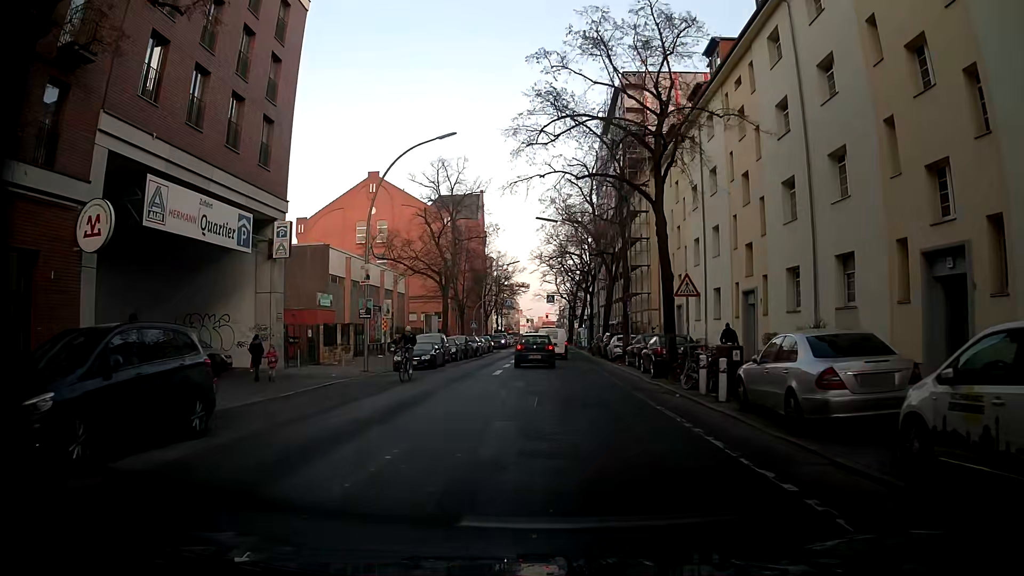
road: tertiary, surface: asphalt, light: Day
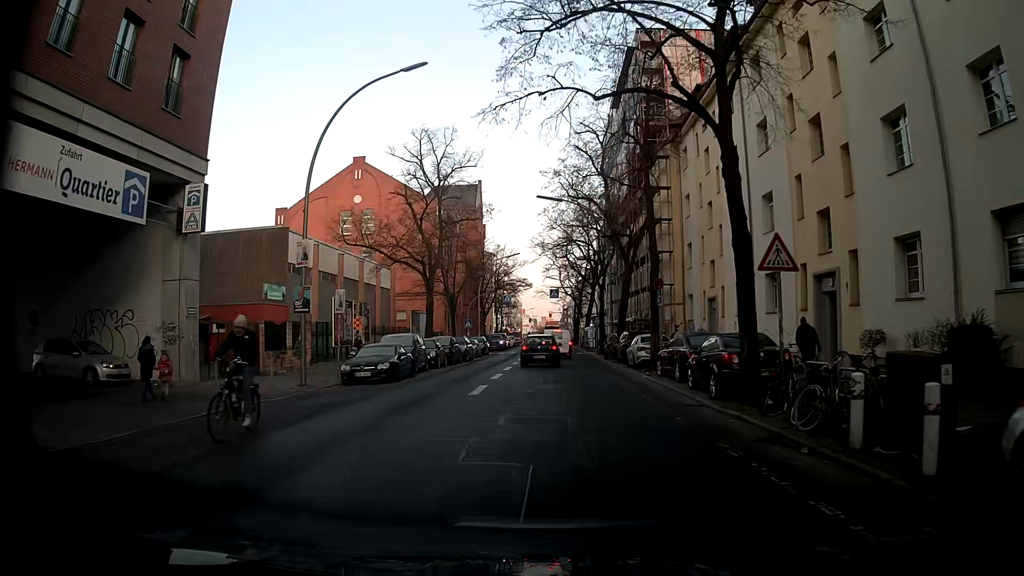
(0.0, +8.1) m; -1°
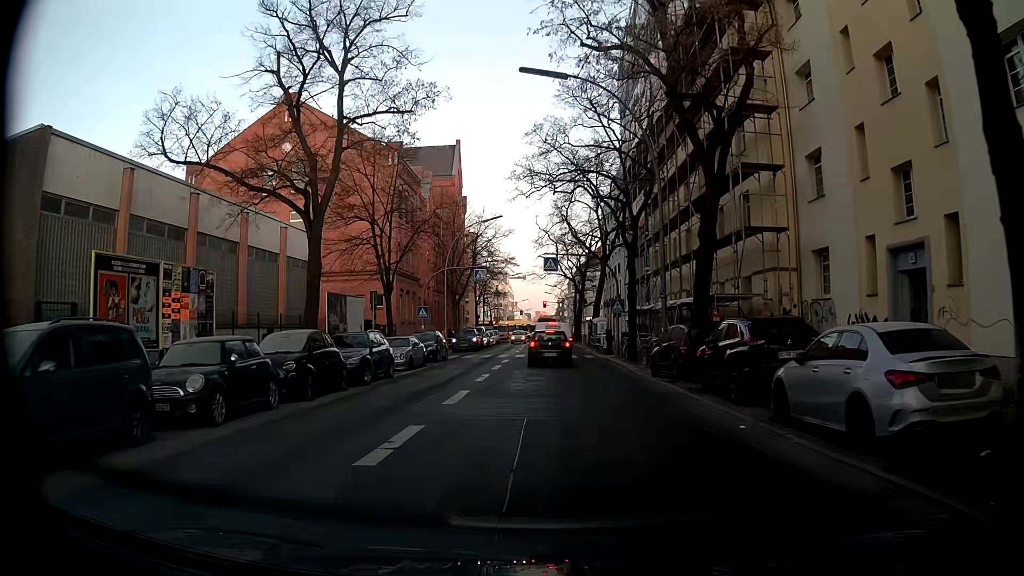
(+0.3, +20.9) m; +2°
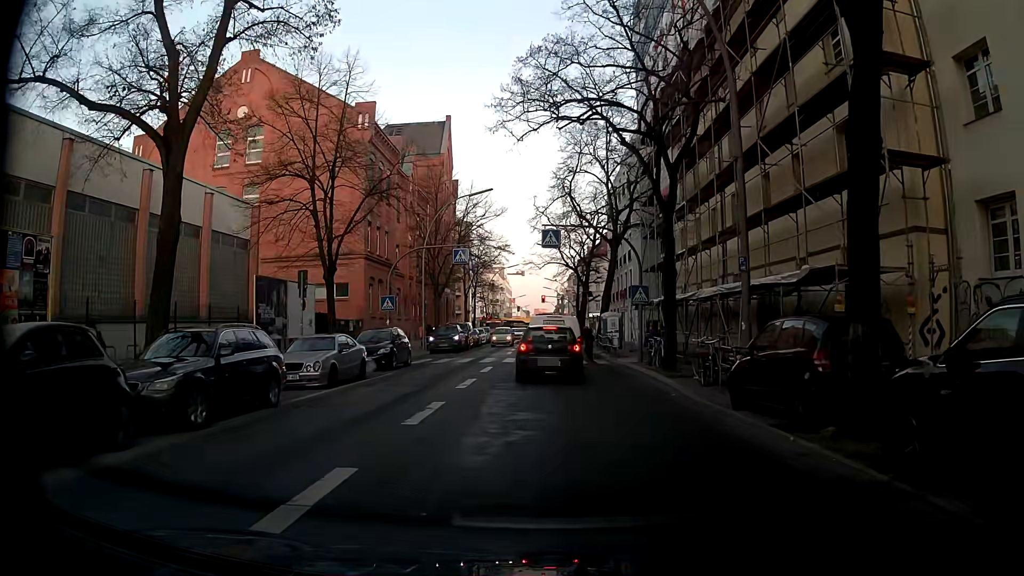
(0.0, +9.0) m; +1°
